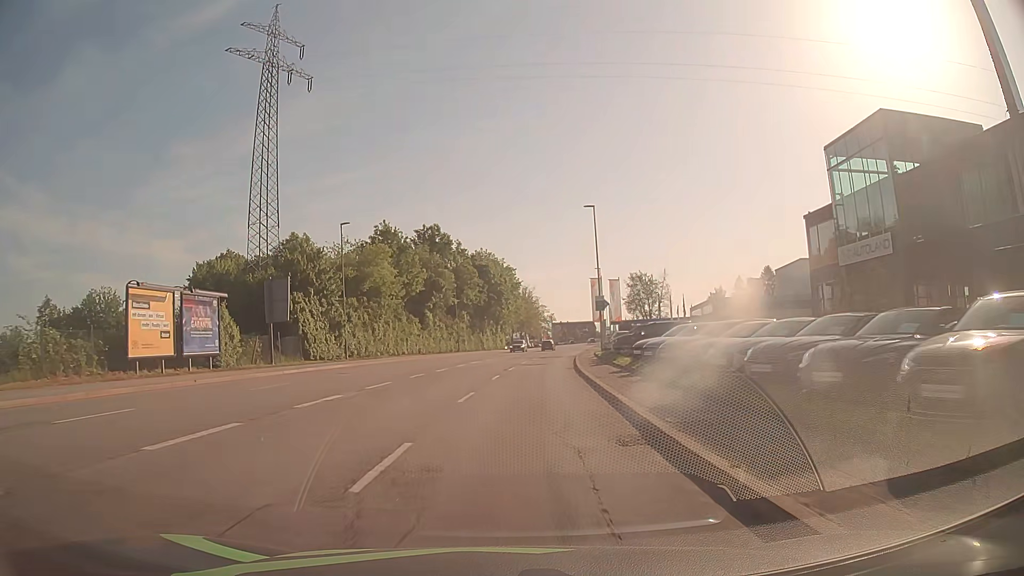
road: tertiary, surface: asphalt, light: Day
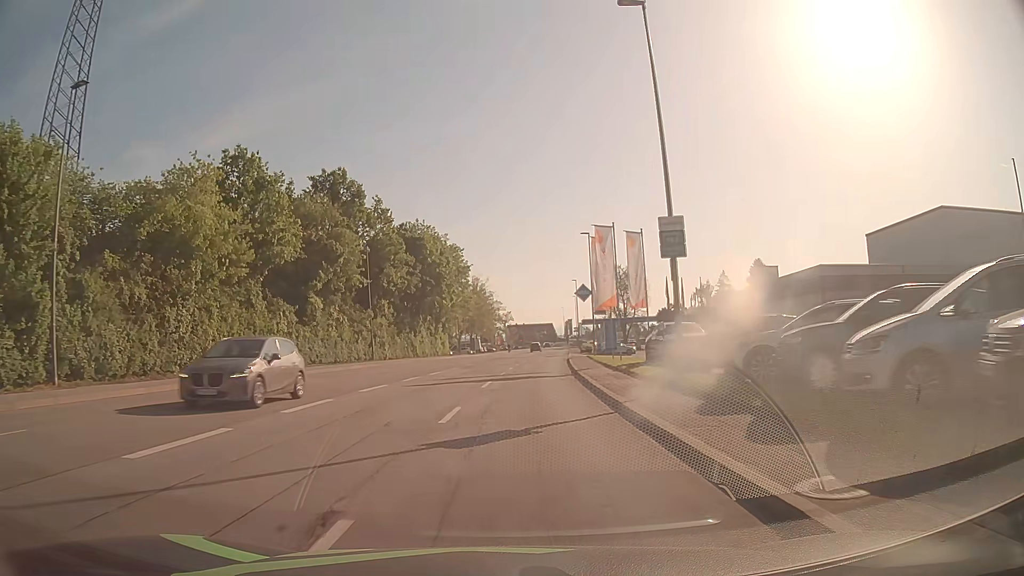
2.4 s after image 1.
(+1.1, +30.4) m; +3°
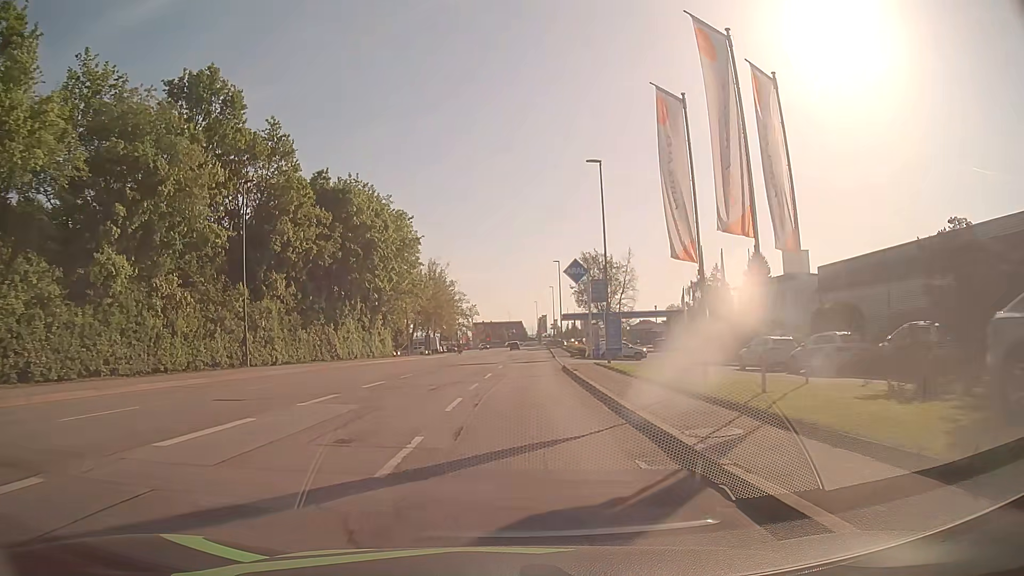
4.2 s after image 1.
(+0.9, +22.8) m; +4°
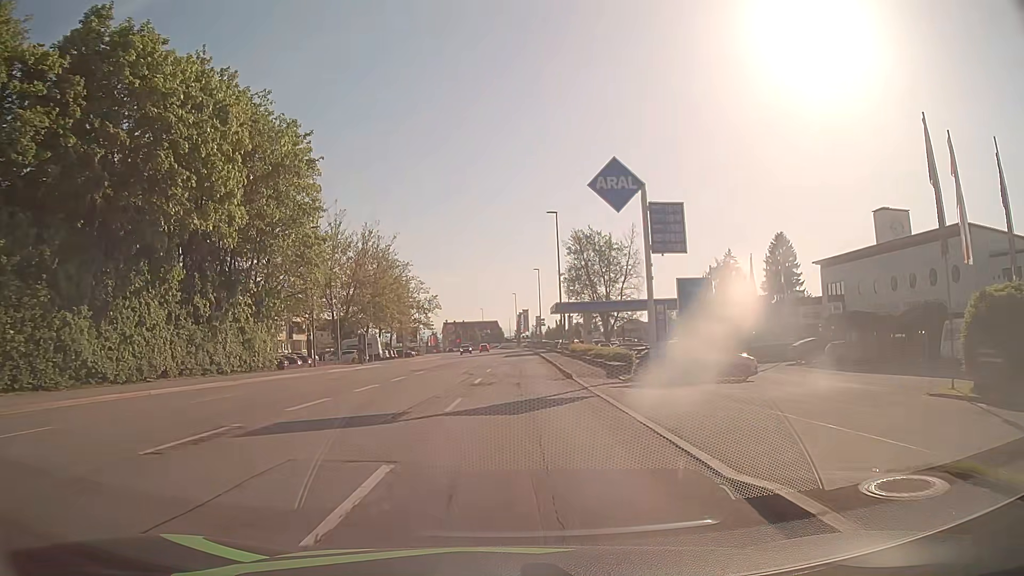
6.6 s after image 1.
(+0.4, +30.4) m; +2°
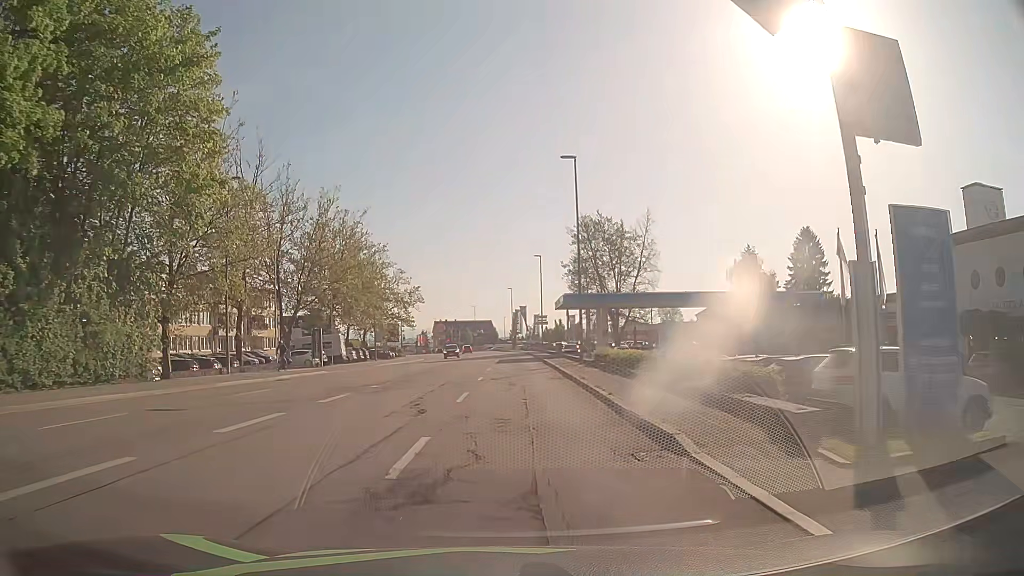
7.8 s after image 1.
(0.0, +15.2) m; 0°
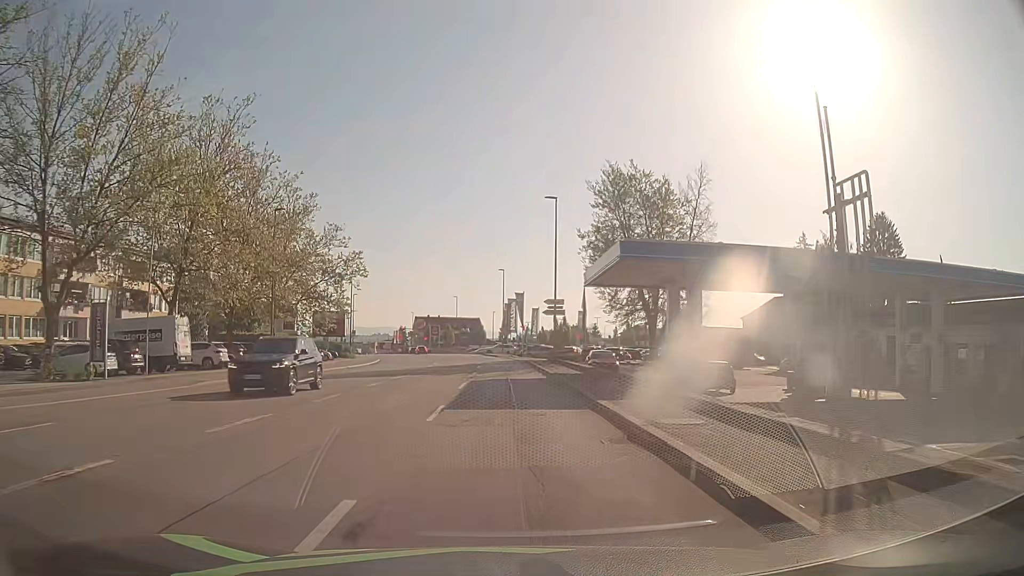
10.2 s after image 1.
(+0.2, +30.4) m; +1°
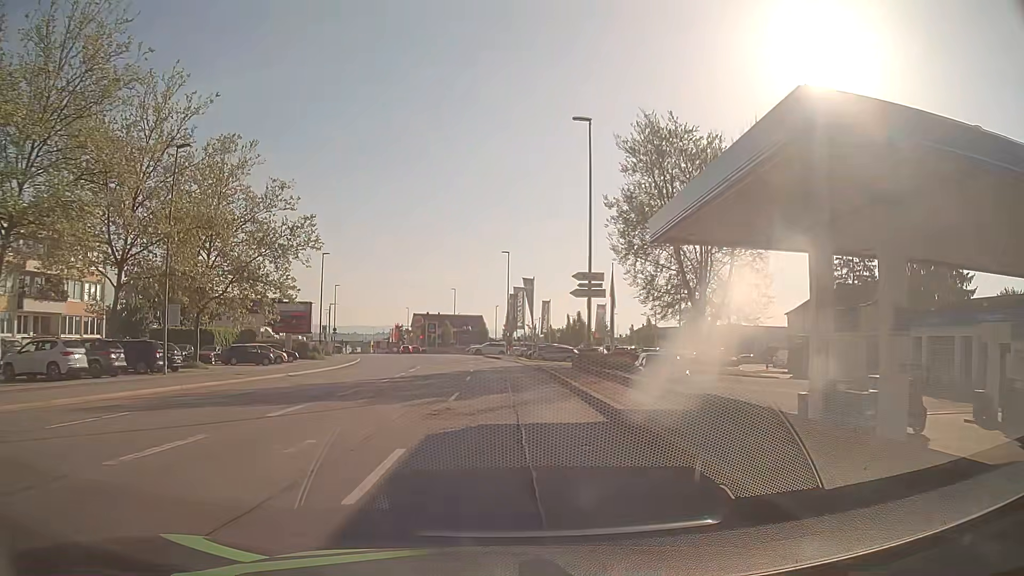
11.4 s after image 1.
(0.0, +15.2) m; 0°
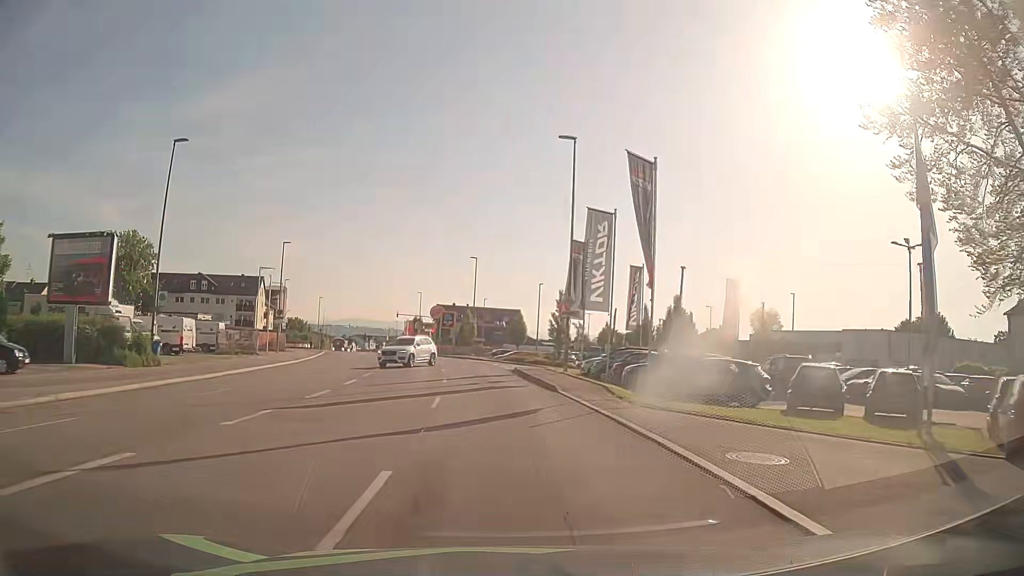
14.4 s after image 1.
(-0.8, +37.8) m; -4°
